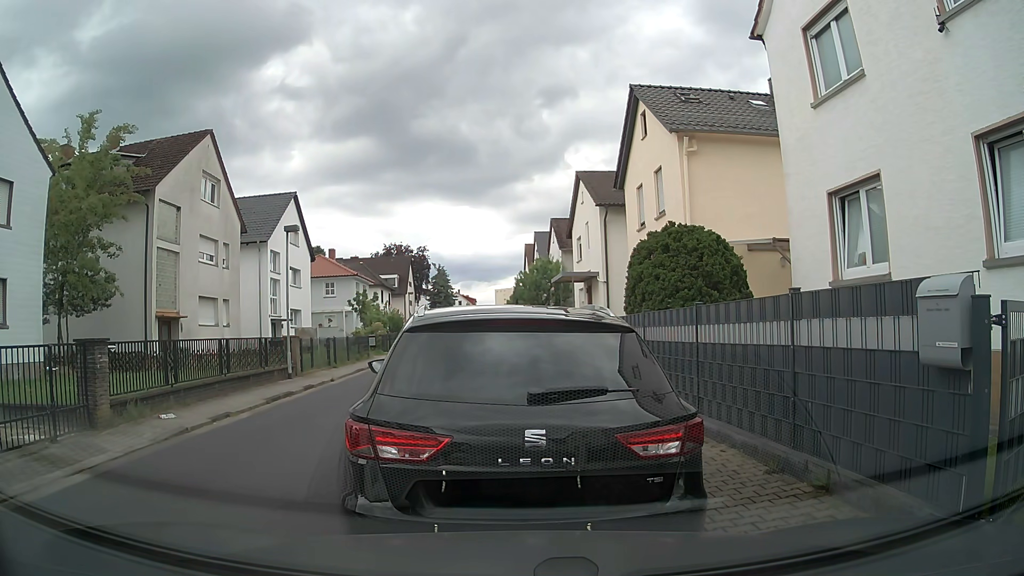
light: Day
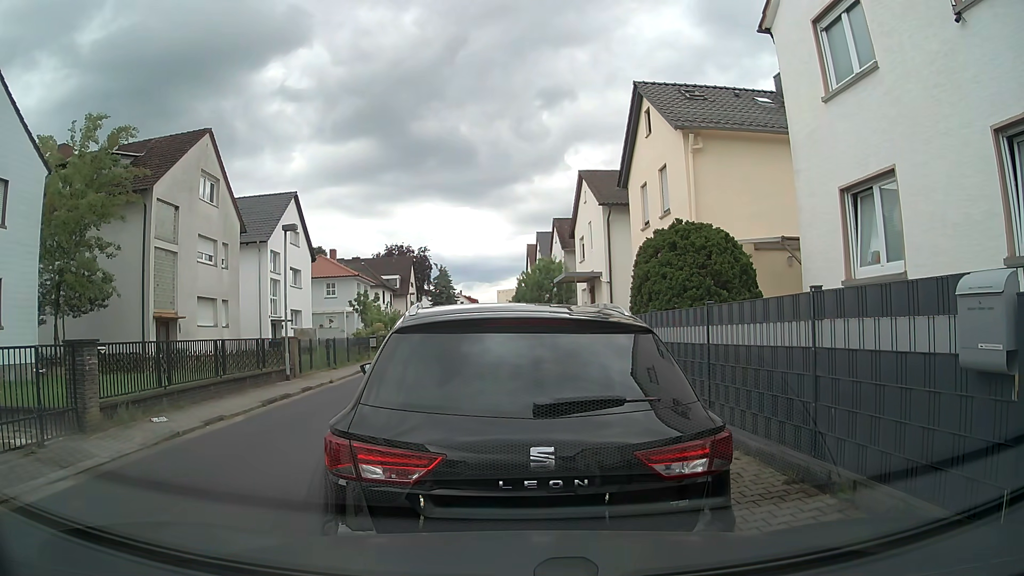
(0.0, +0.3) m; 0°
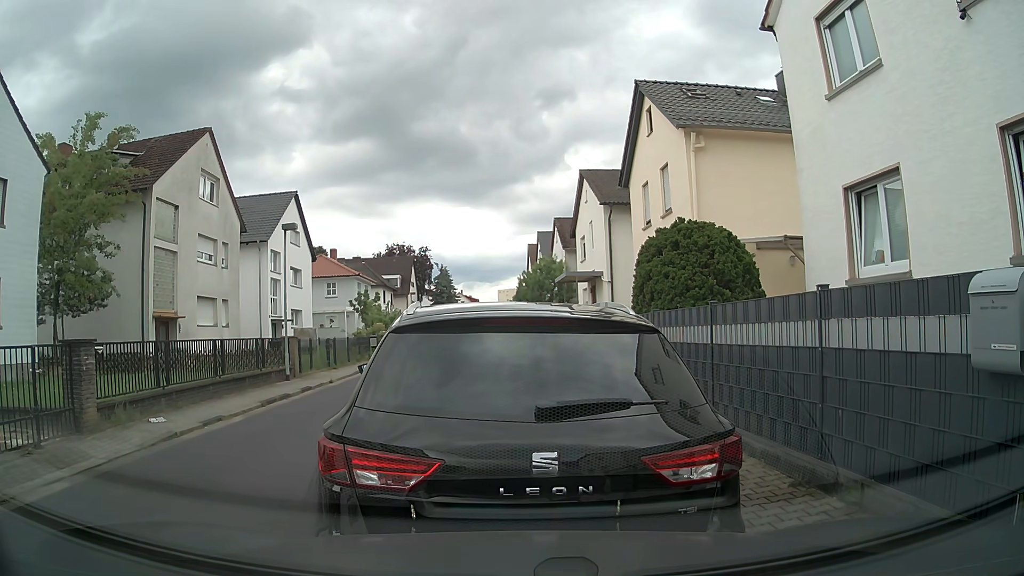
(0.0, +0.1) m; 0°
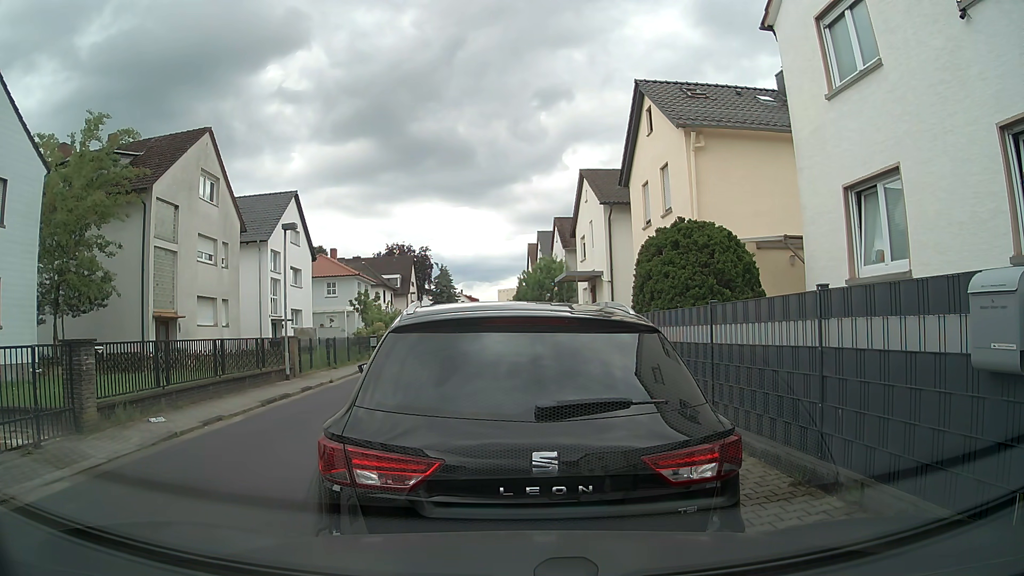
(0.0, +0.1) m; 0°
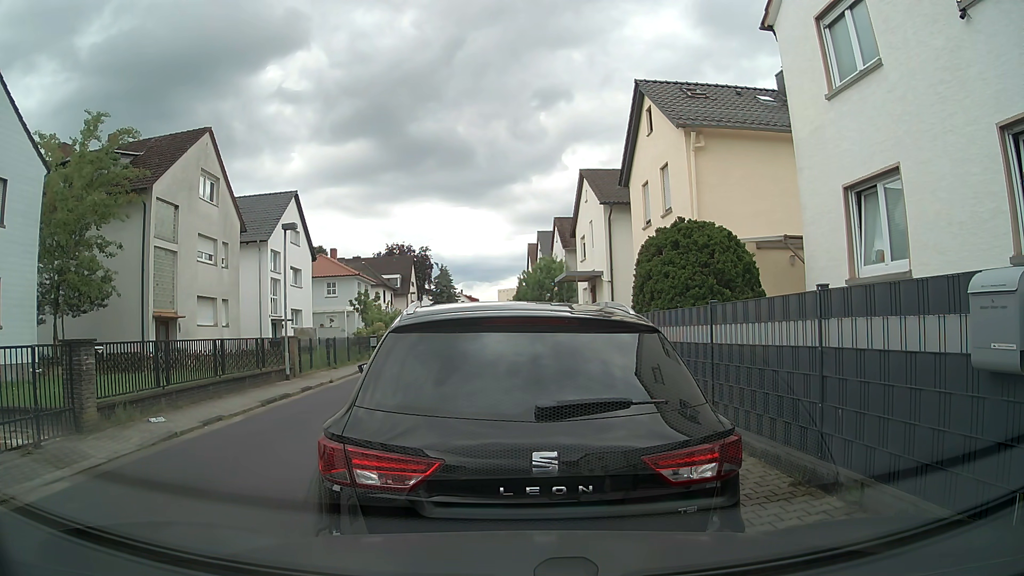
(0.0, 0.0) m; 0°
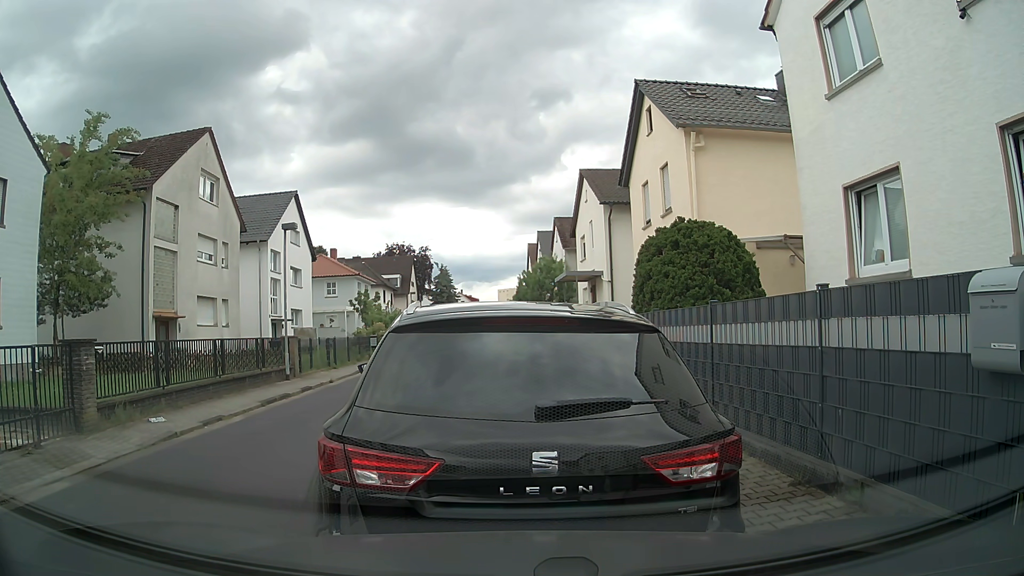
(0.0, 0.0) m; 0°
